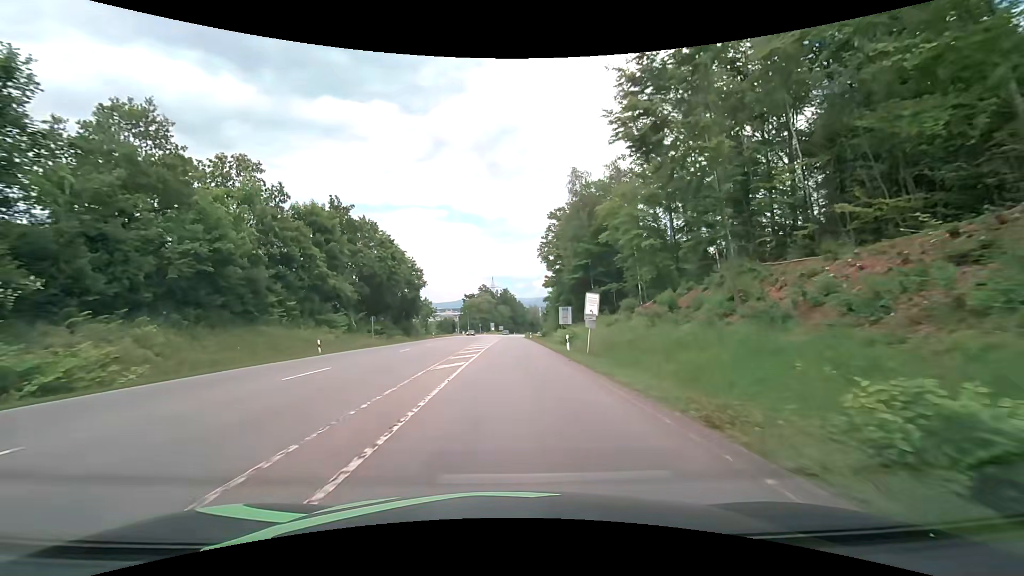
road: secondary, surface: asphalt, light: Day
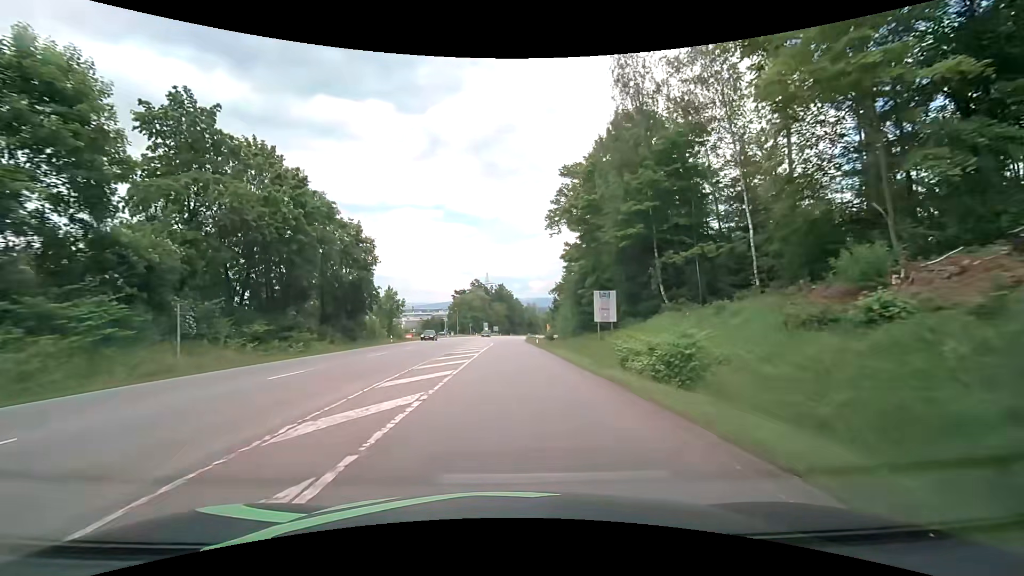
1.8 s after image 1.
(+0.1, +27.4) m; 0°
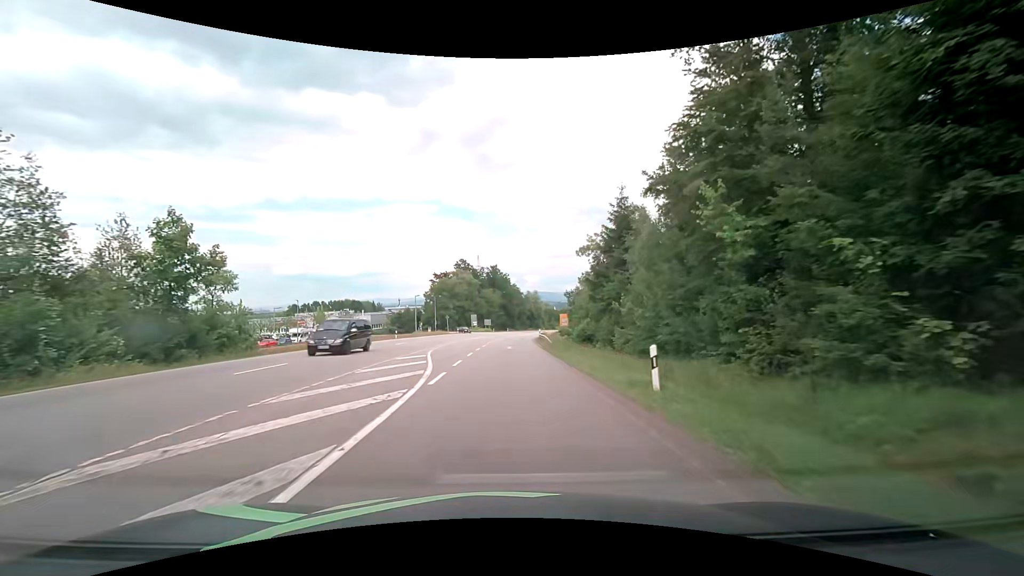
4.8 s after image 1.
(+0.3, +45.9) m; +1°
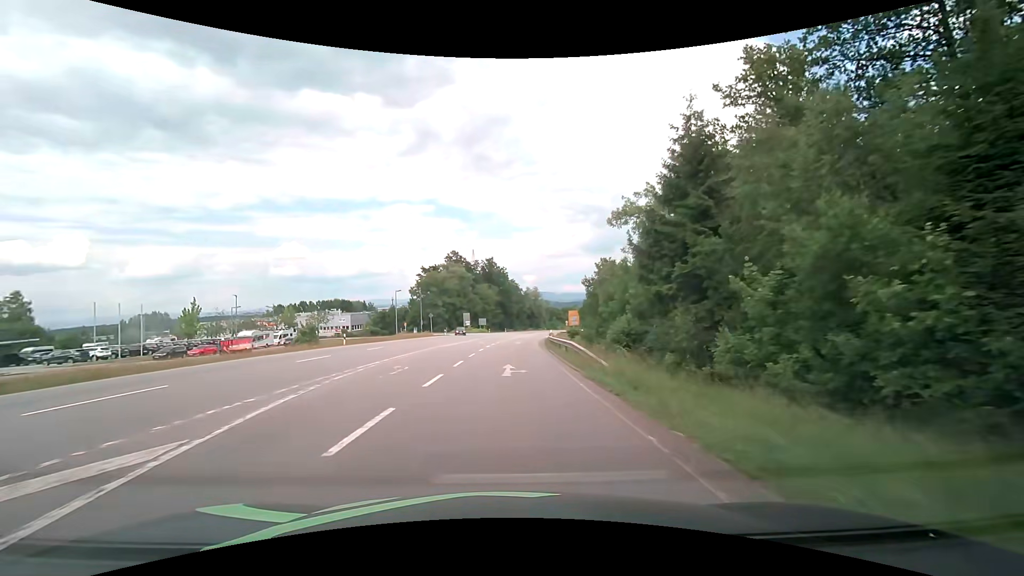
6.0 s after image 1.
(-0.2, +17.9) m; 0°
(0, +10) (0, +20) (0, +30) (0, +40) (+1, +50) (+1, +60) (+2, +70) (+3, +80) (+4, +90) (+6, +100) m
